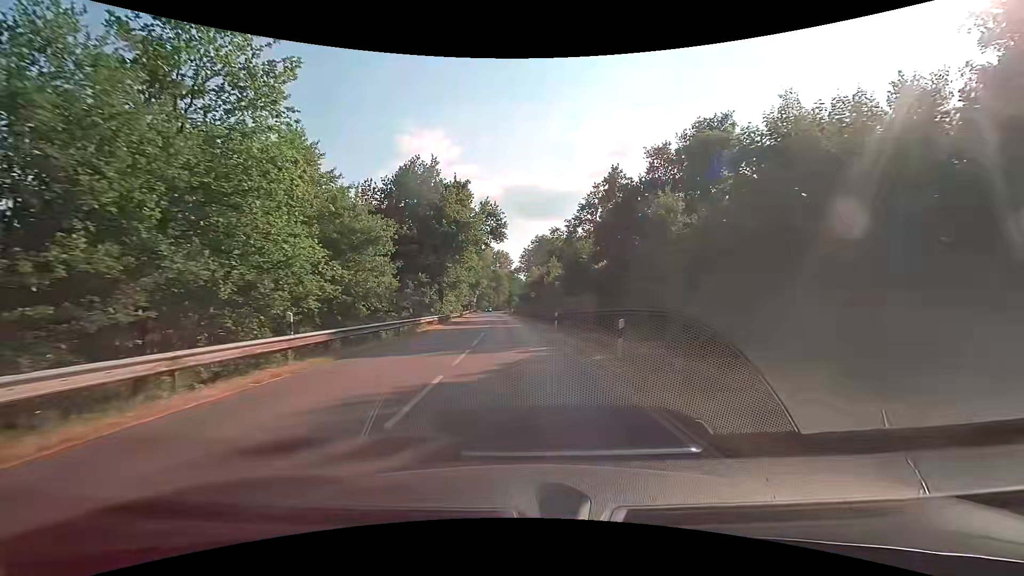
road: secondary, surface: asphalt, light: Day
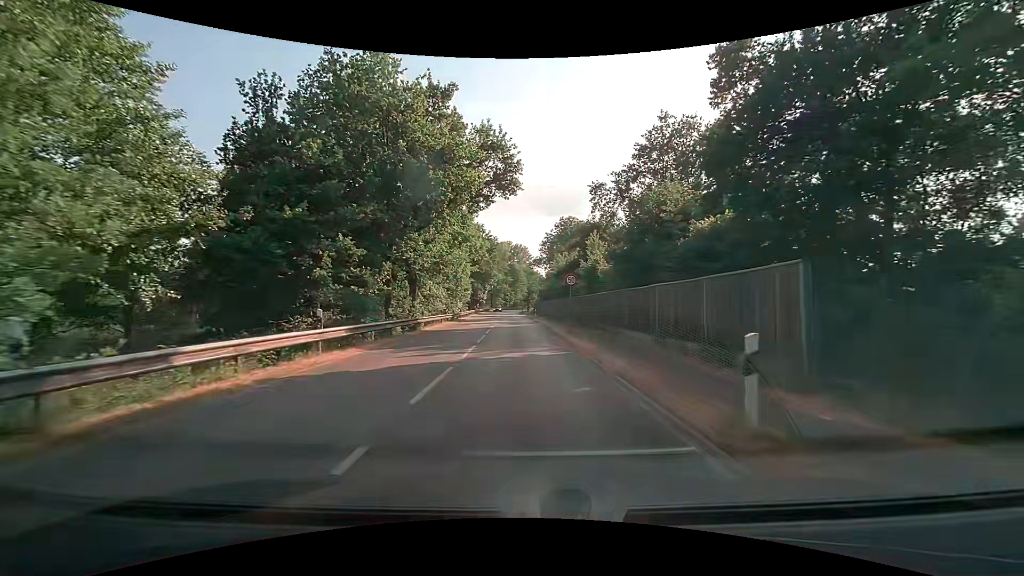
(-0.6, +22.8) m; -3°
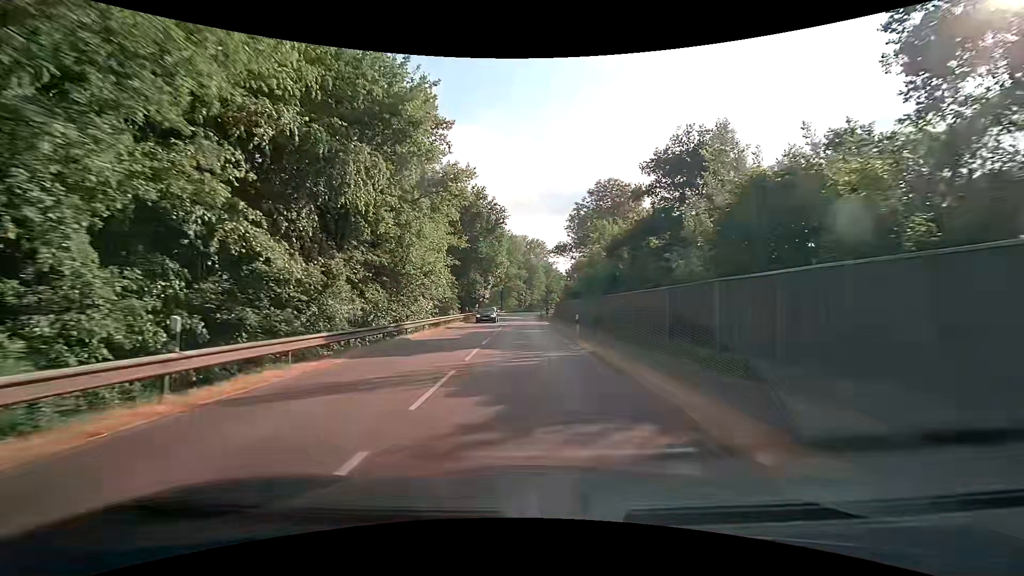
(-0.5, +30.4) m; -1°
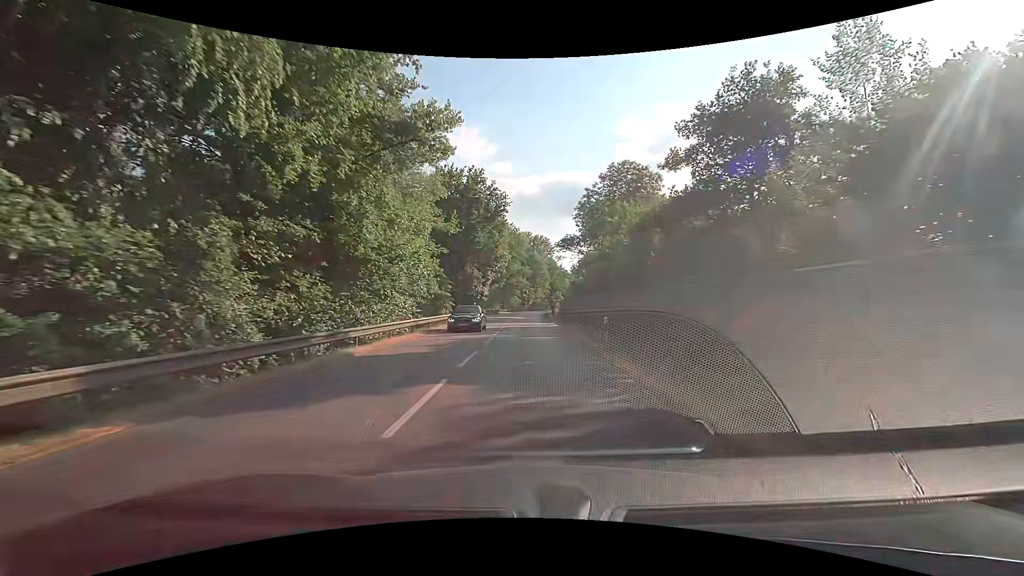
(-0.1, +7.6) m; -1°
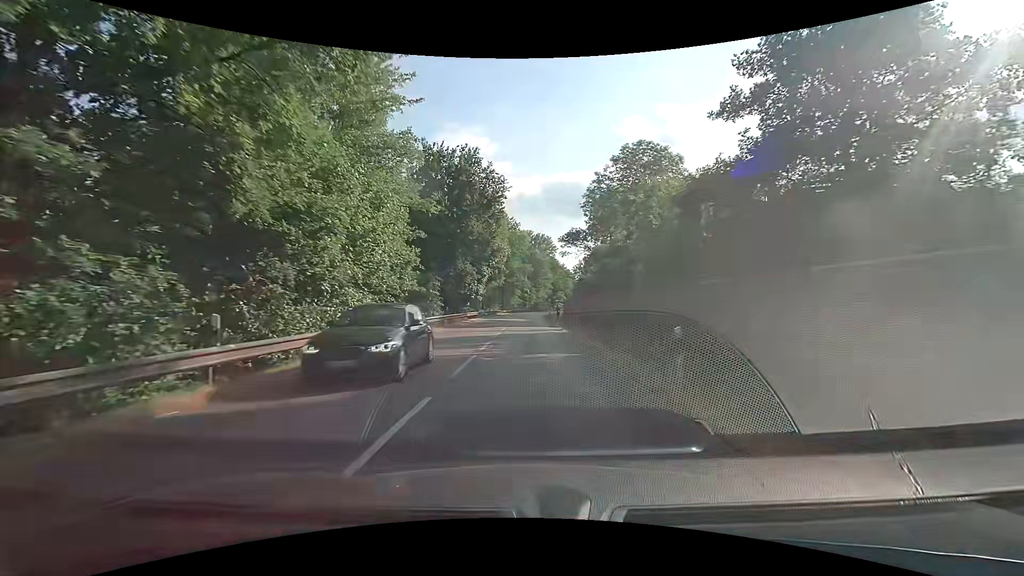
(0.0, +7.6) m; 0°
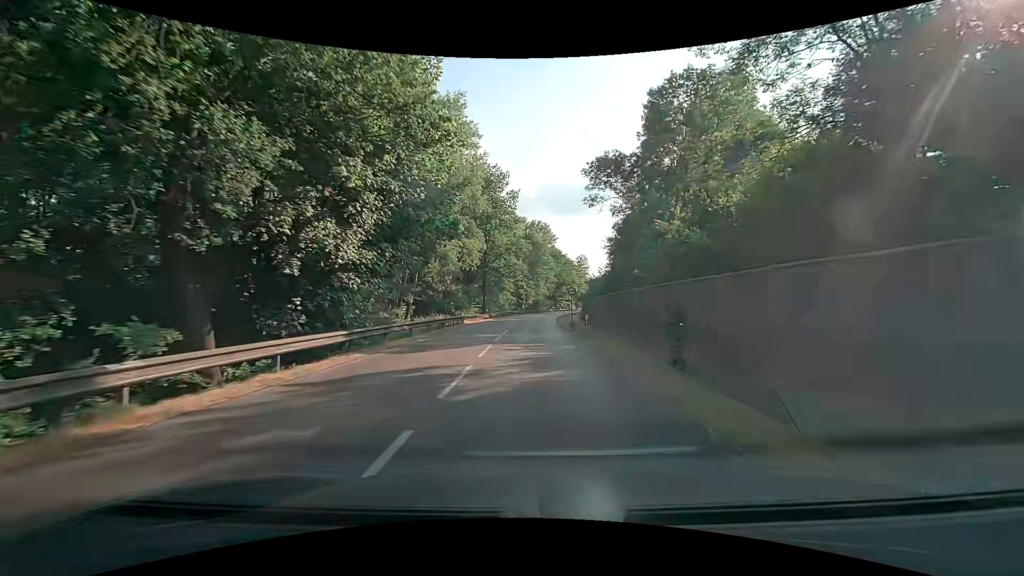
(+0.2, +38.1) m; +1°
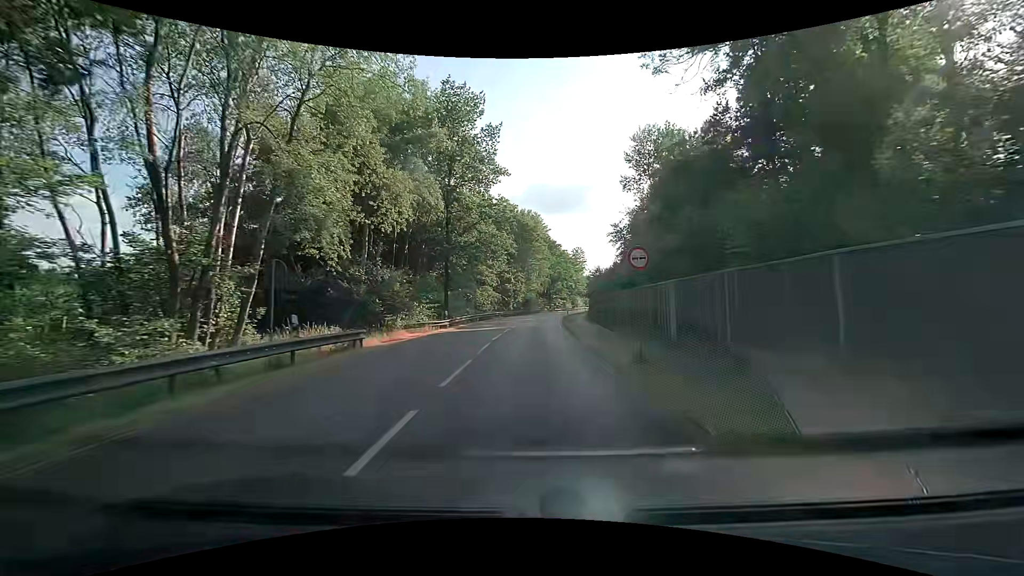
(+0.2, +22.9) m; +1°
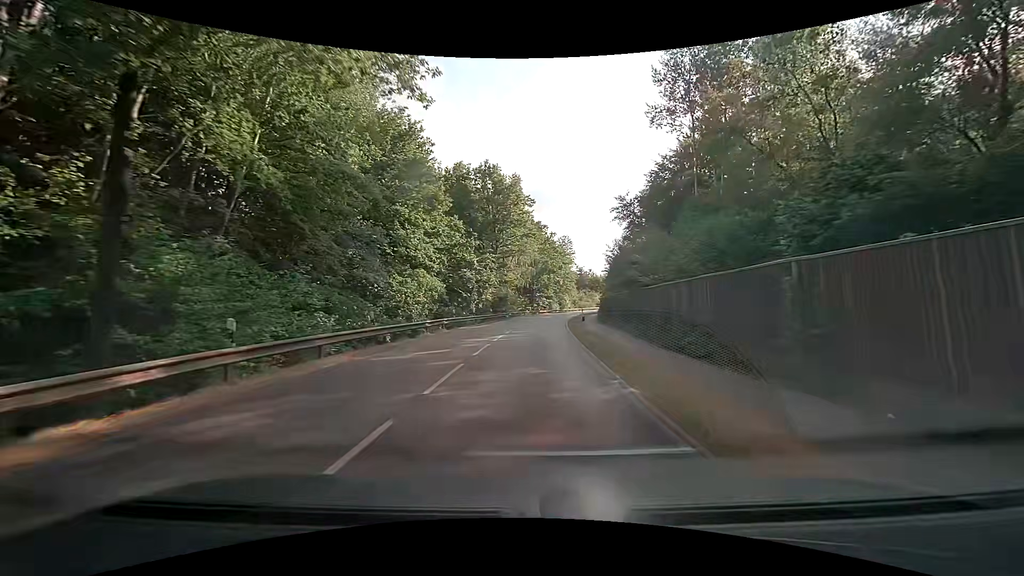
(+0.6, +30.5) m; +4°
(0, +10) (0, +20) (0, +30) (+1, +40) (+1, +50) (+2, +60) (+3, +70) (+5, +80) (+6, +90) (+8, +99) m
